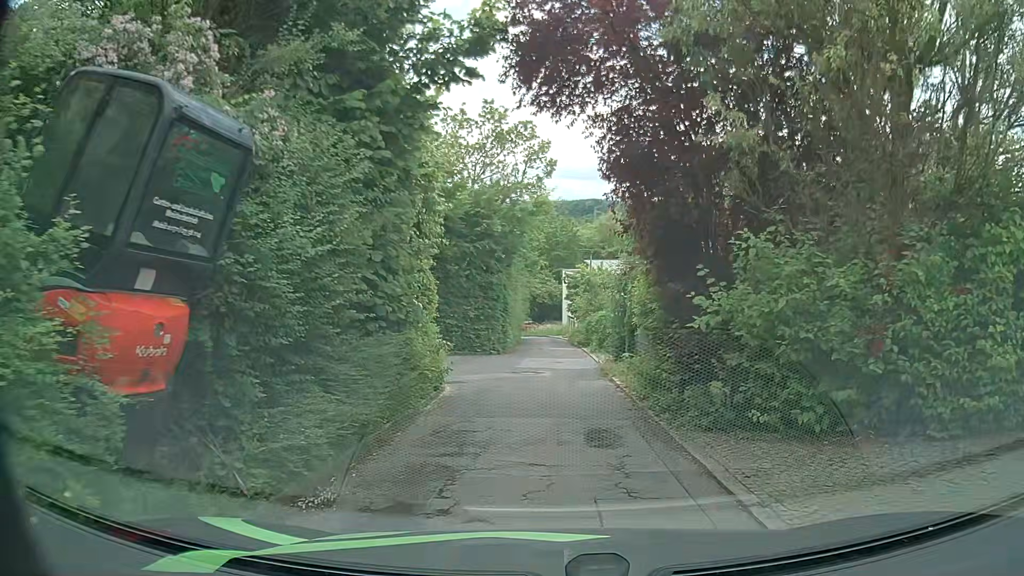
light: Day
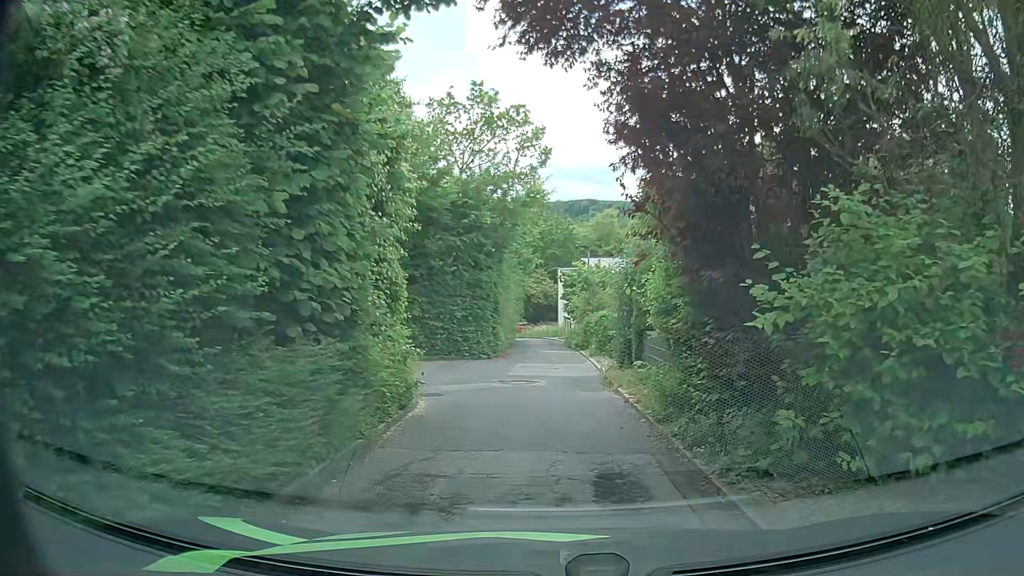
(0.0, +2.3) m; 0°
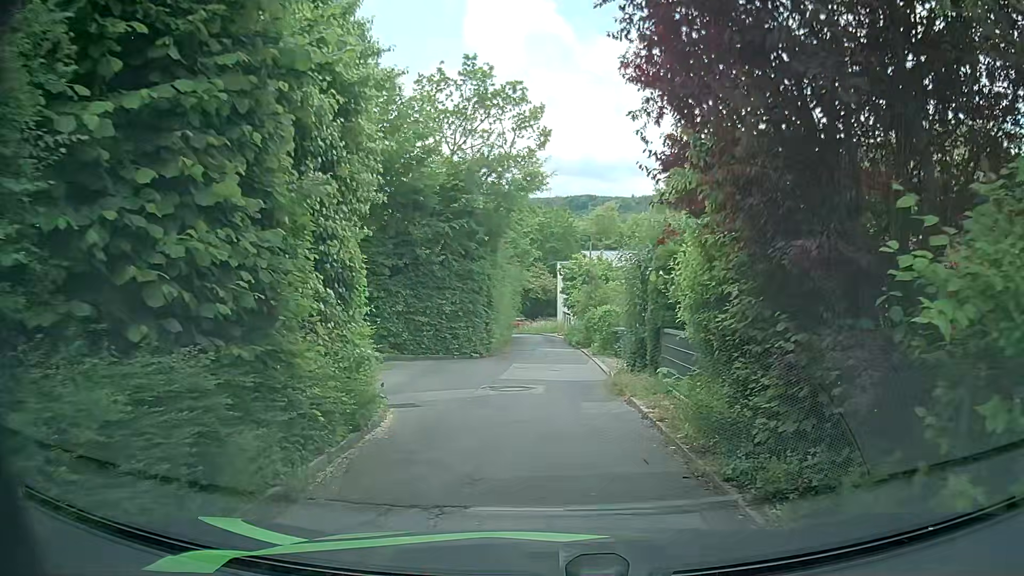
(0.0, +2.3) m; +1°
